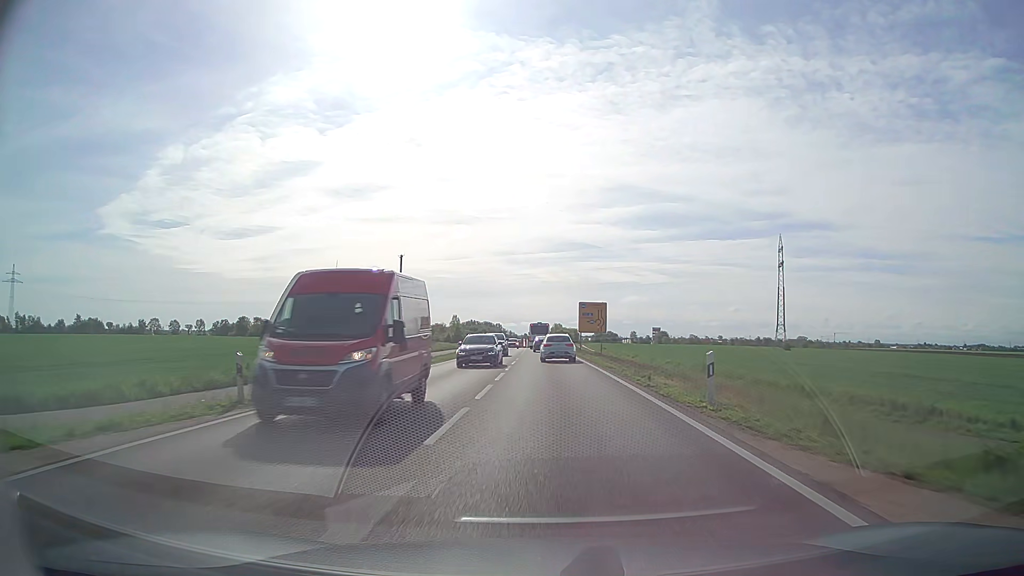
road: secondary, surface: asphalt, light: Day
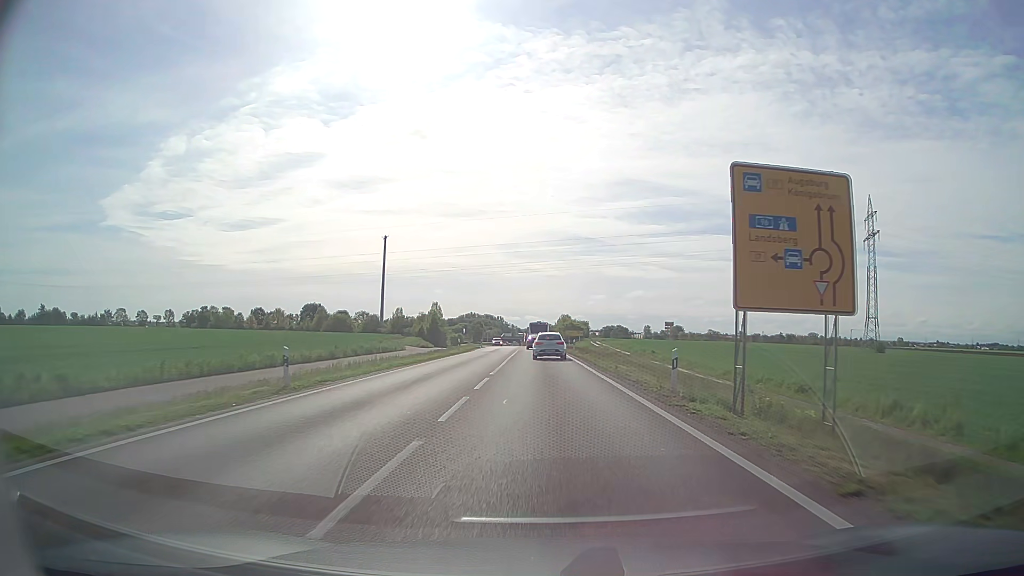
(+0.1, +47.1) m; 0°
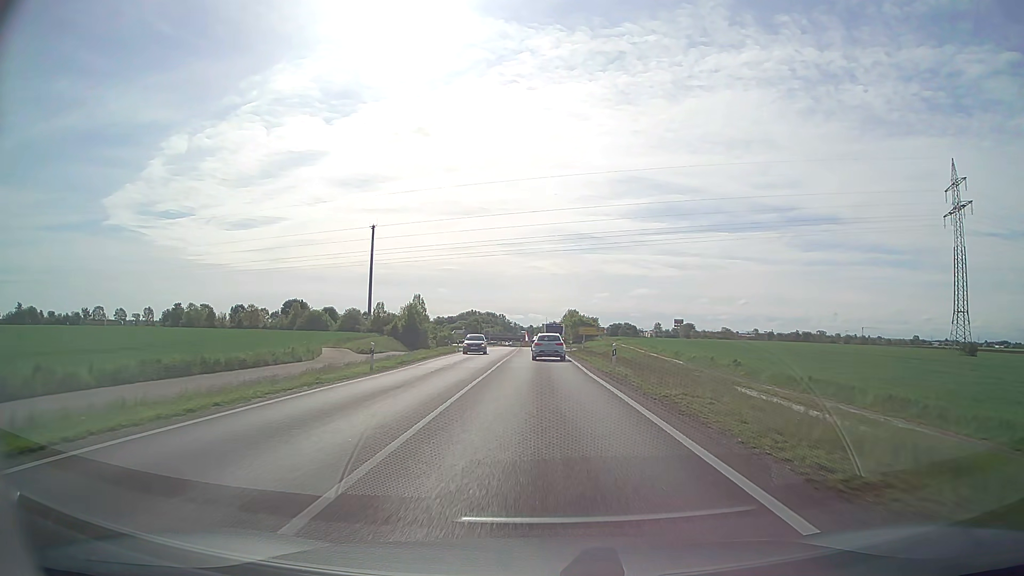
(-0.1, +28.5) m; 0°
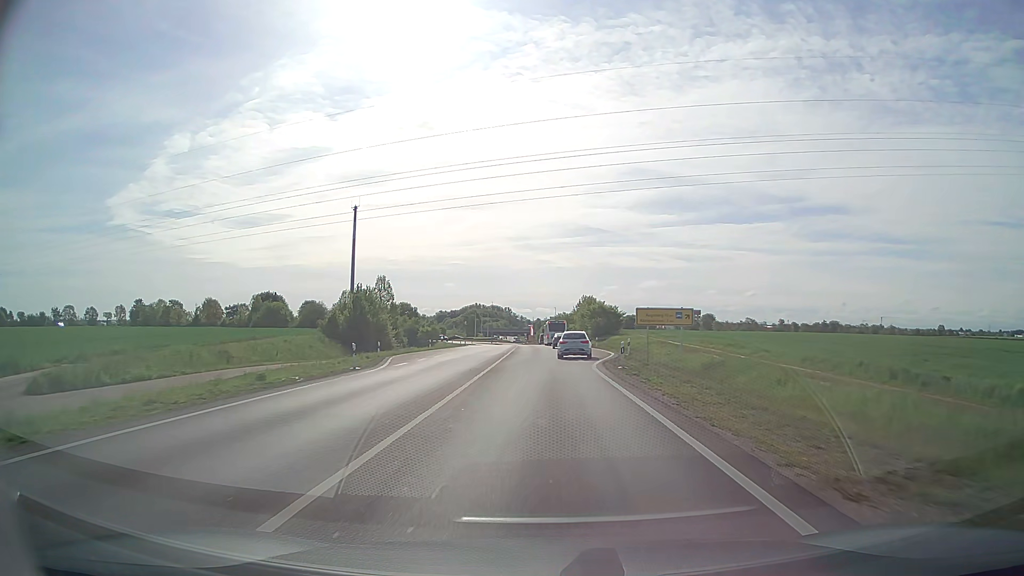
(-0.1, +37.3) m; 0°
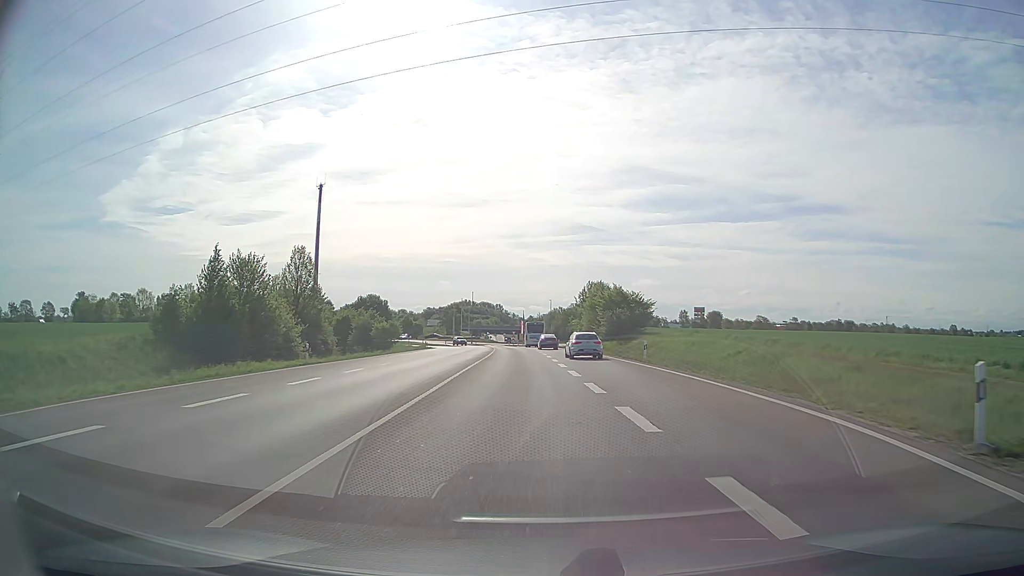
(-0.1, +34.7) m; 0°
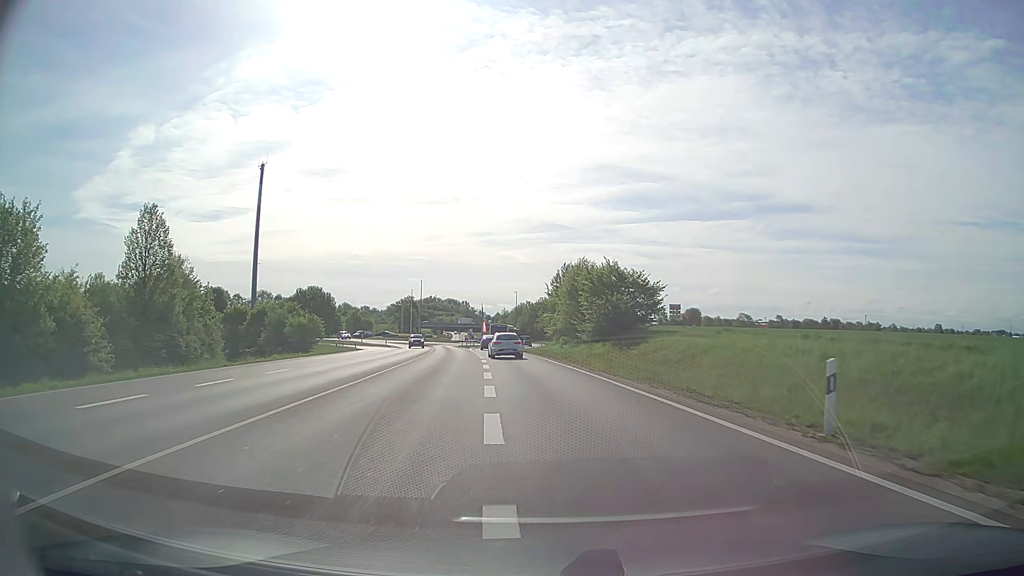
(+0.8, +24.9) m; +3°
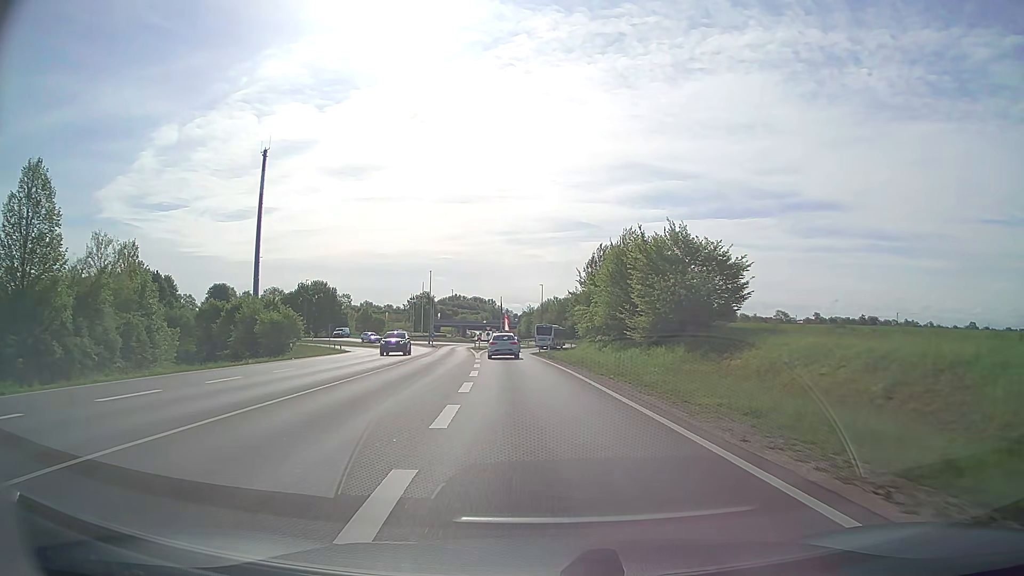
(-0.2, +16.8) m; -2°
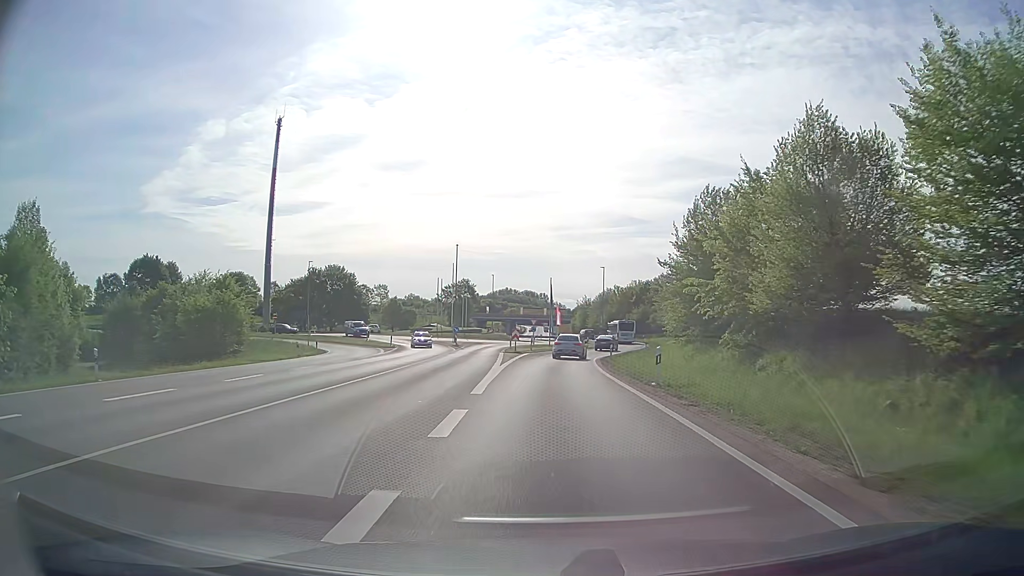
(-1.2, +25.2) m; -5°
(0, +10) (0, +20) (0, +30) (+1, +40) (+3, +50) (+5, +60) (+7, +69) (+9, +79) (+11, +89) (+11, +99) m
